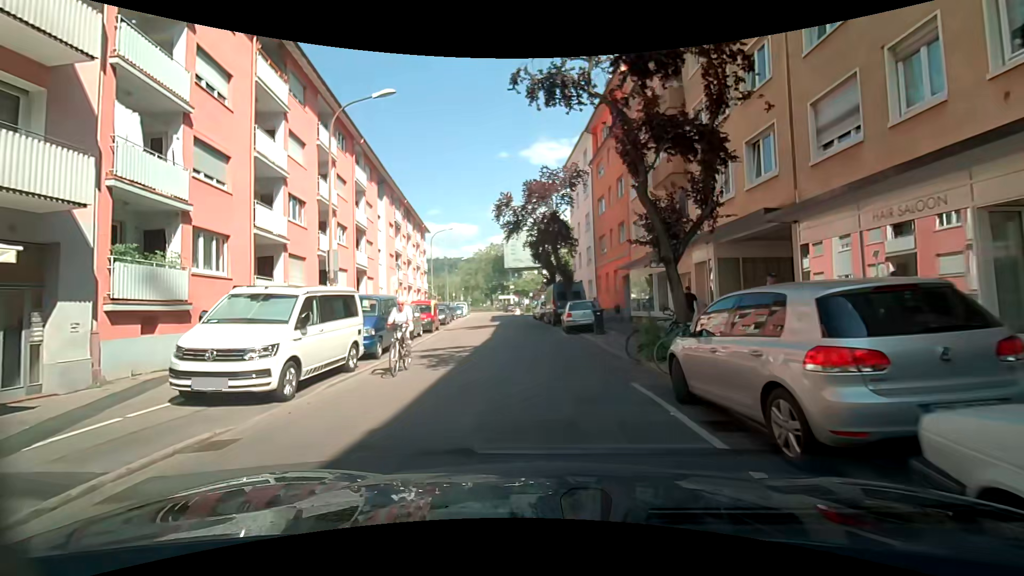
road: residential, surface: asphalt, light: Day
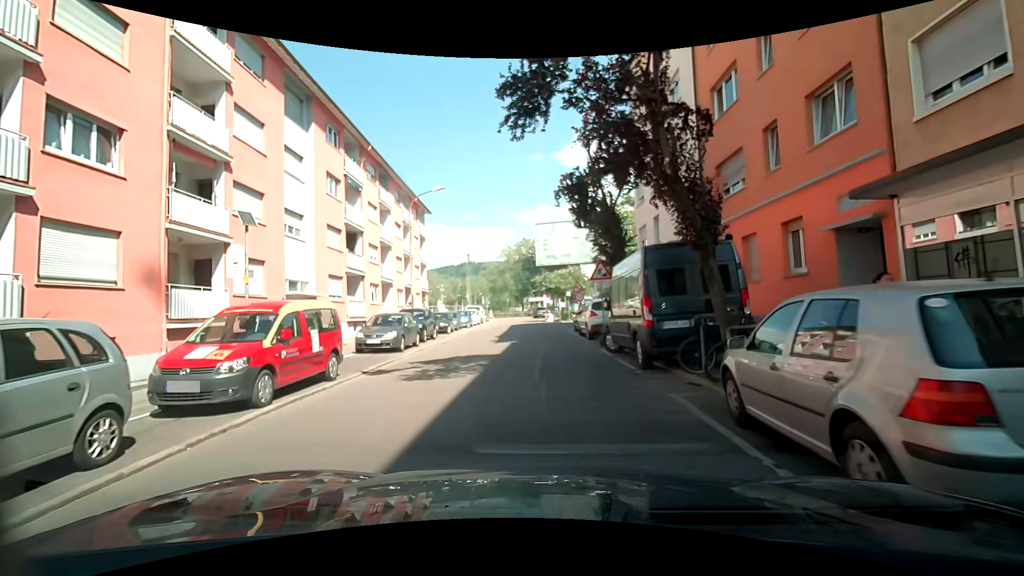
(-0.1, +19.2) m; -2°
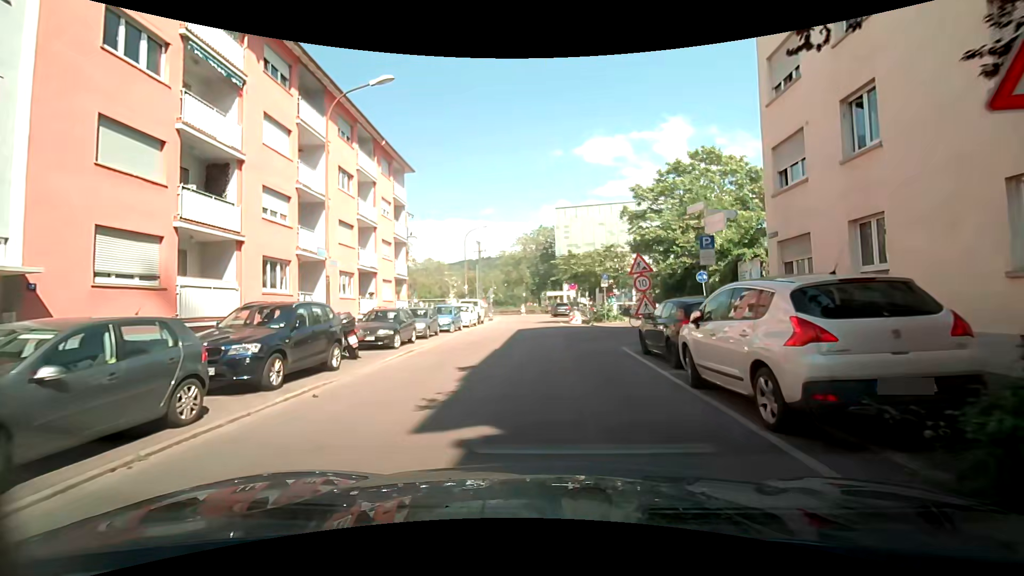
(-0.2, +14.8) m; -2°
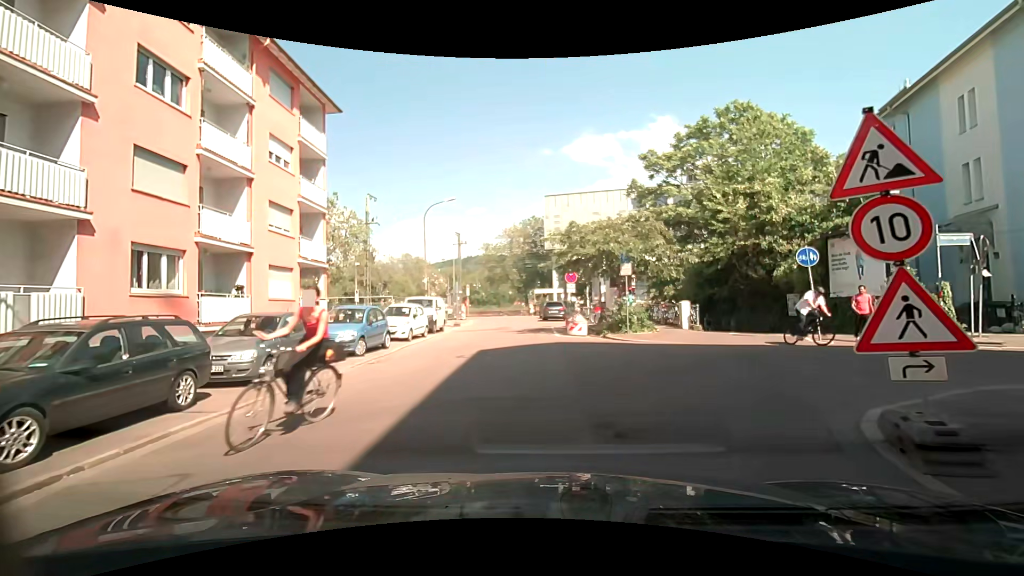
(+0.1, +12.0) m; 0°
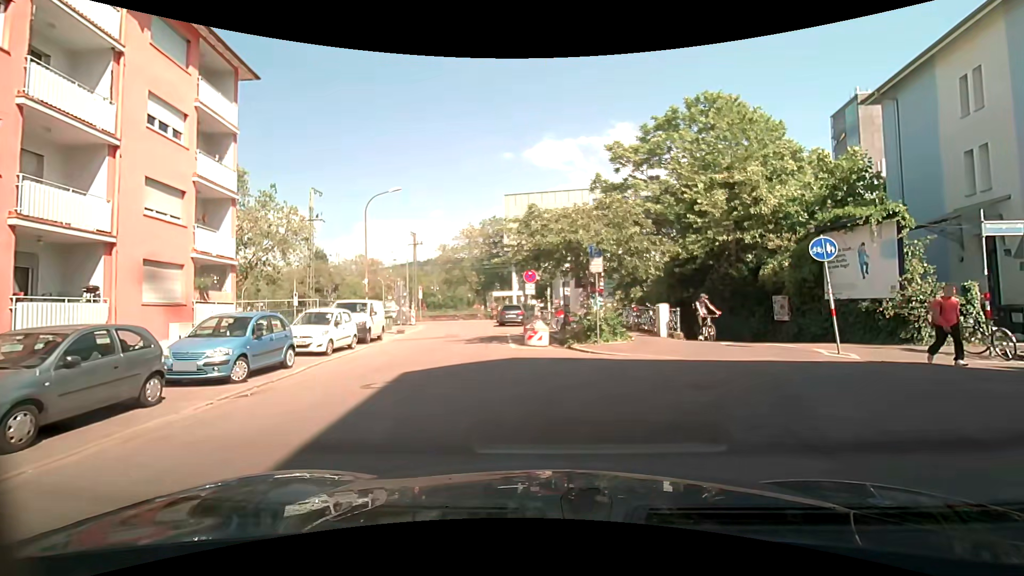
(+0.1, +3.7) m; +3°
